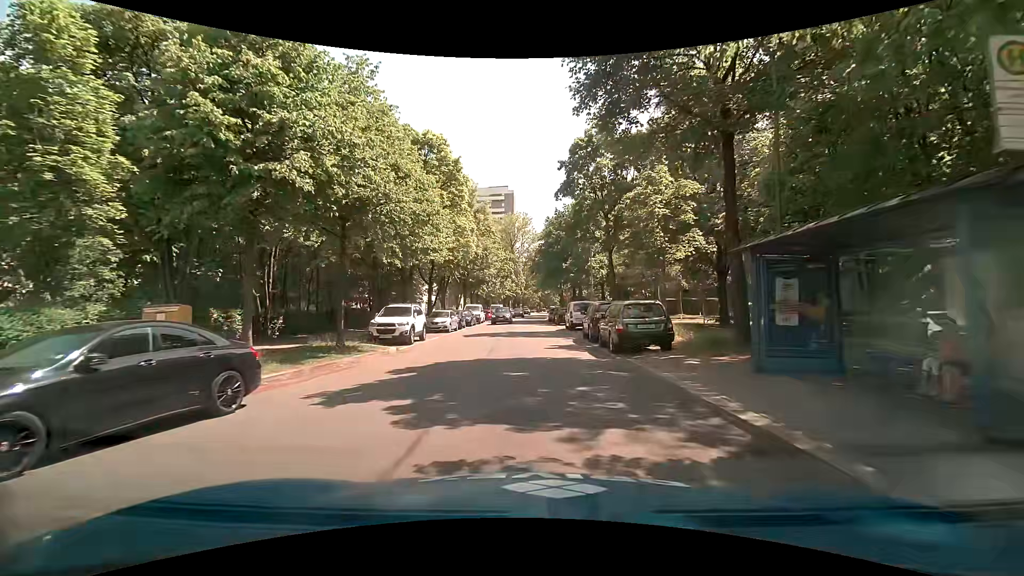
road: residential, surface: asphalt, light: Day
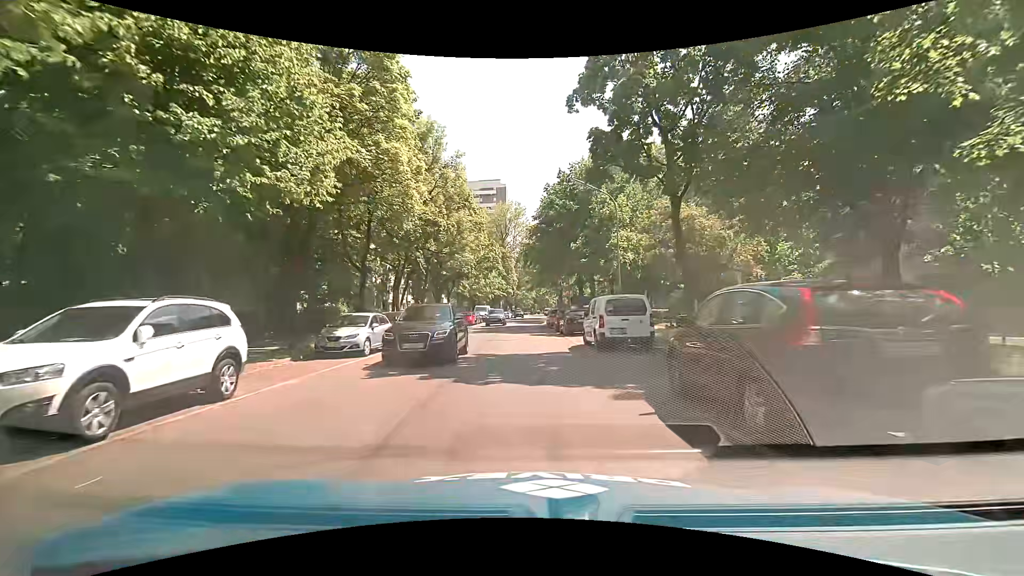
(+0.1, +15.2) m; +1°
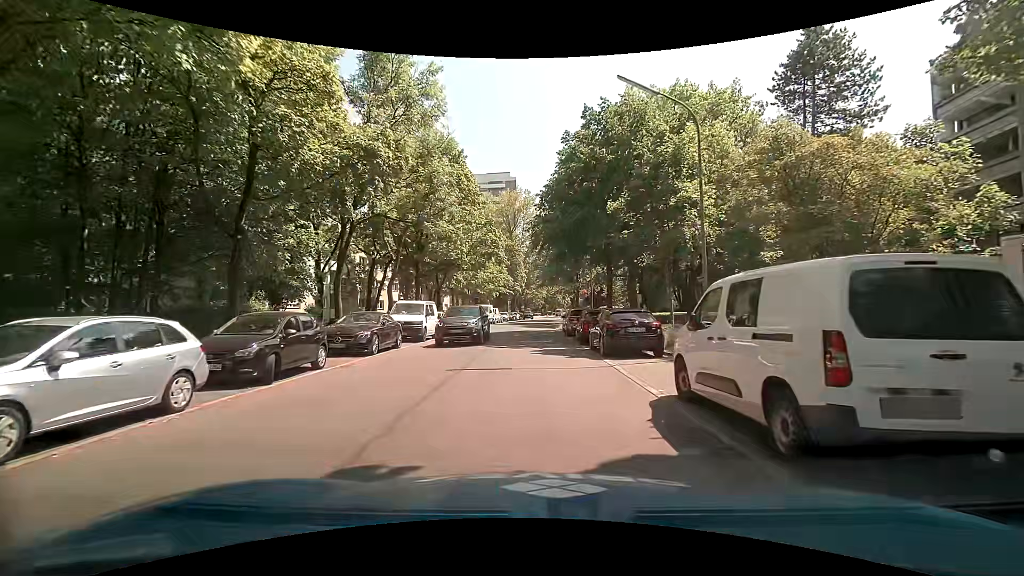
(0.0, +11.7) m; 0°
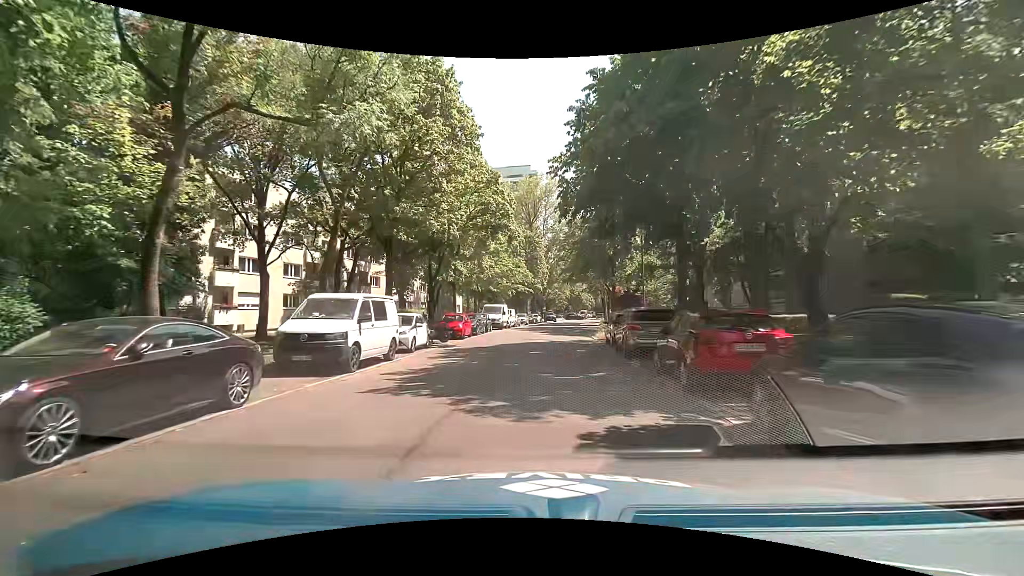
(-0.4, +12.0) m; -3°
